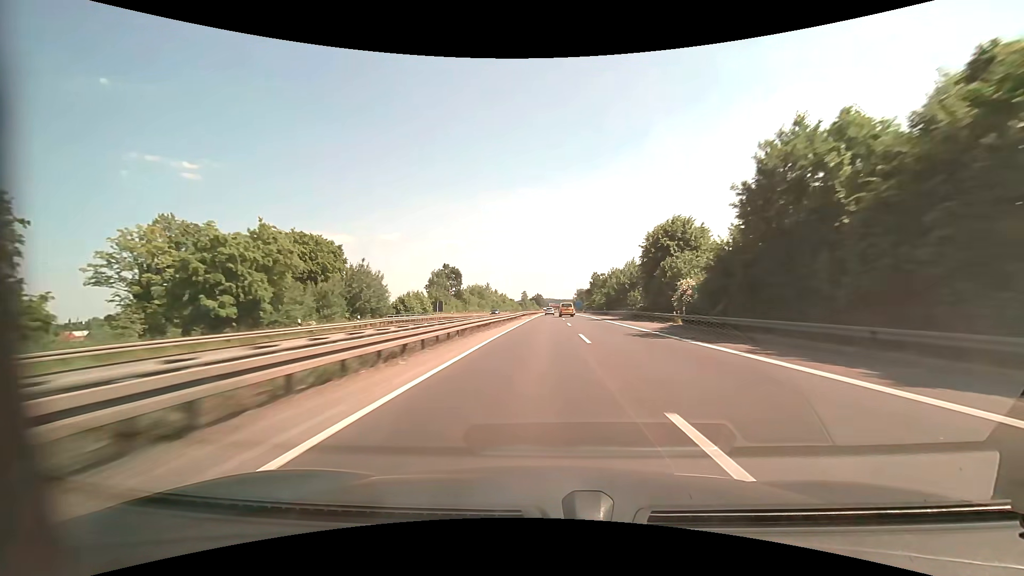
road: motorway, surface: asphalt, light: Day
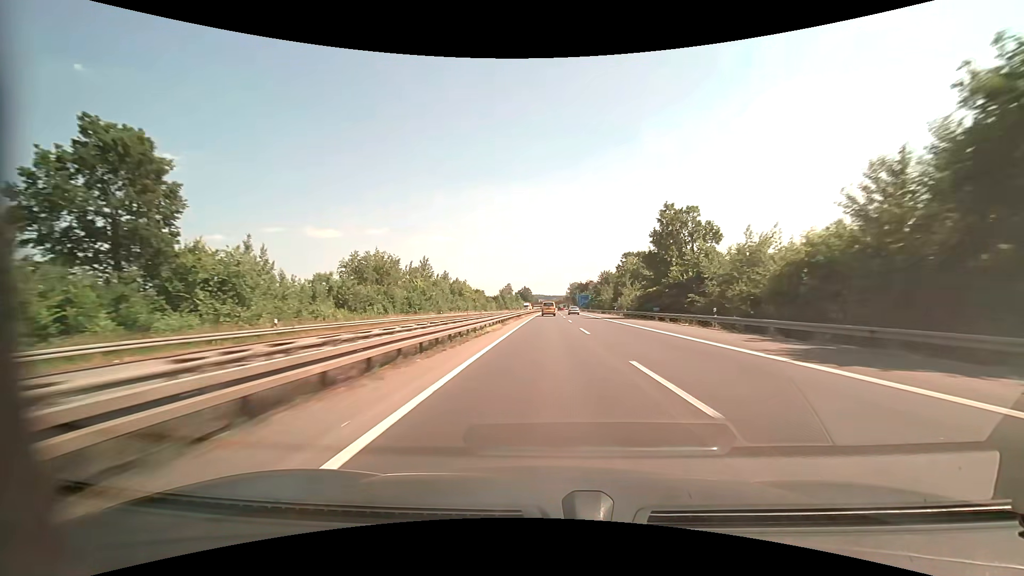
(+0.7, +102.1) m; +1°
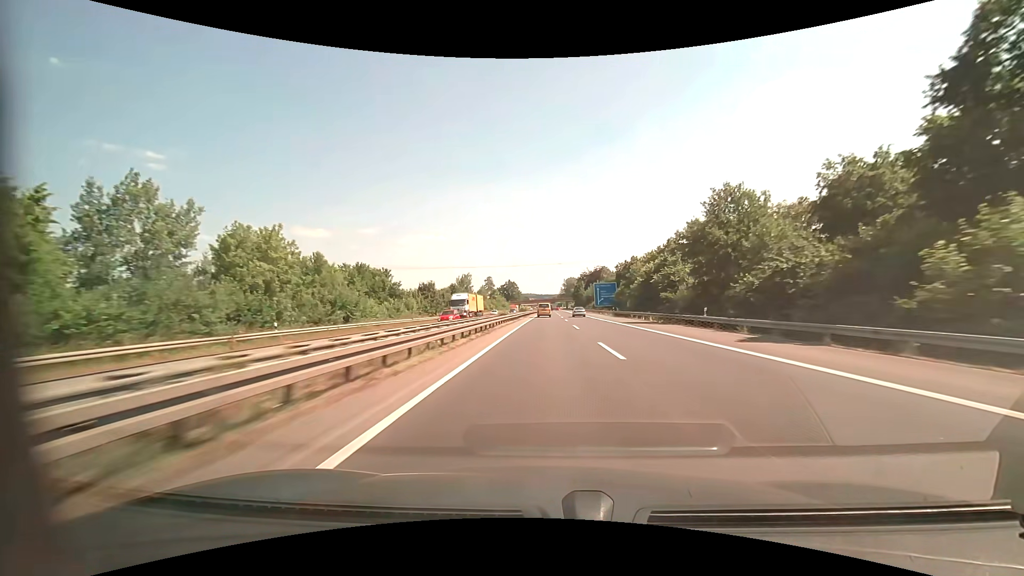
(+1.0, +101.3) m; +1°
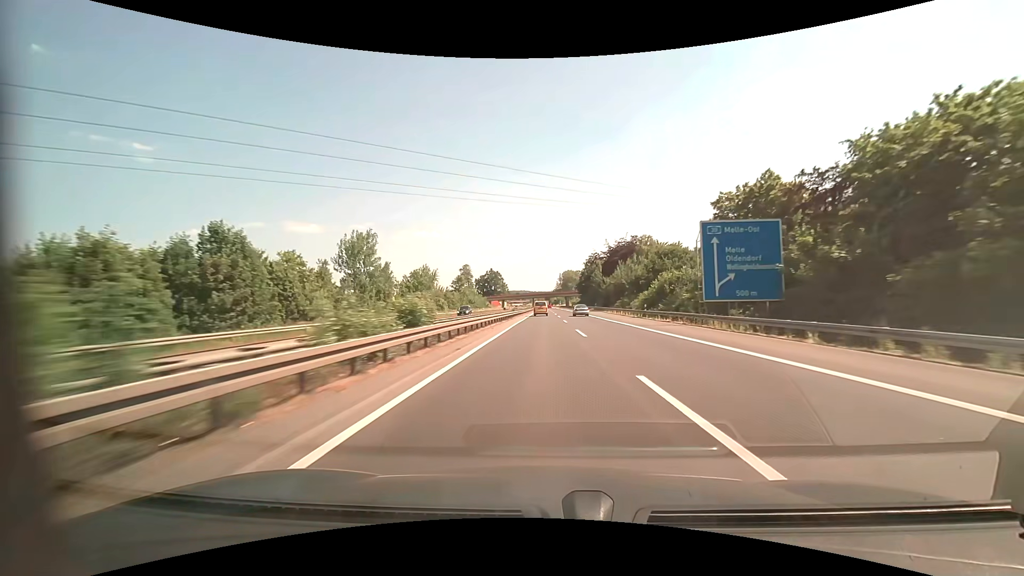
(+0.5, +81.4) m; +1°
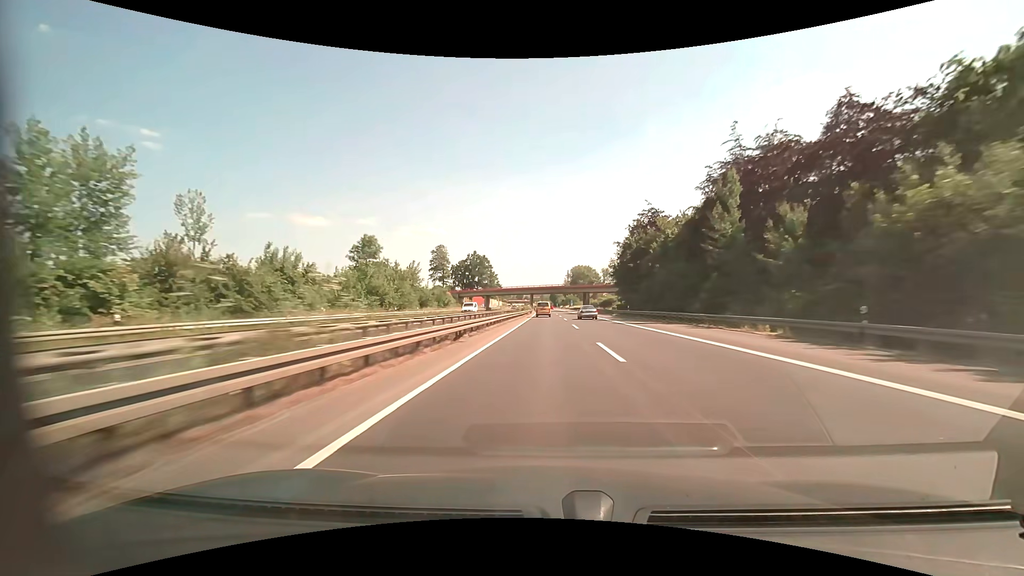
(-0.2, +81.6) m; -1°
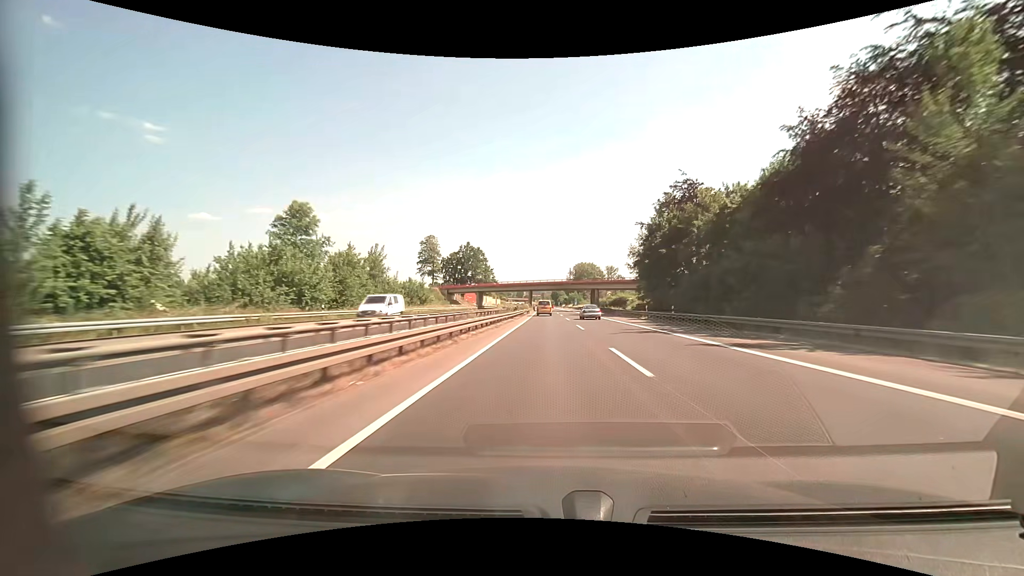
(0.0, +20.4) m; 0°
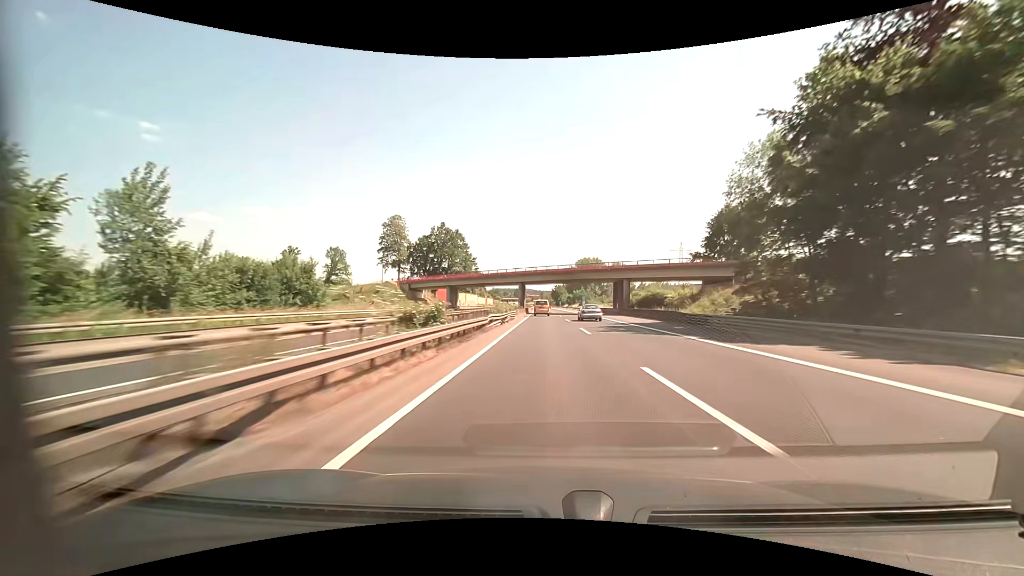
(+0.1, +40.7) m; 0°
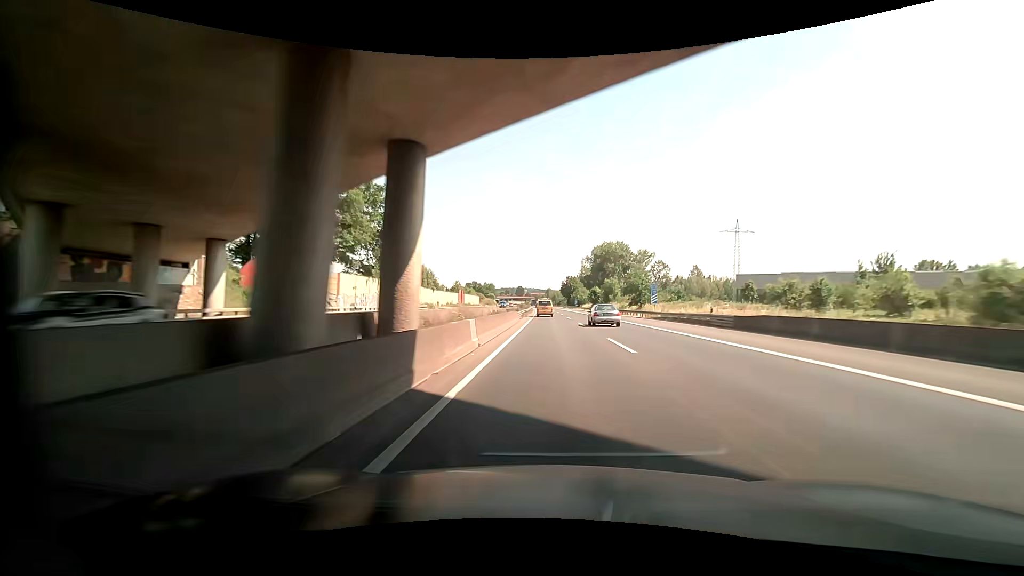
(-0.8, +80.7) m; -1°
(0, +10) (0, +20) (0, +30) (0, +40) (0, +50) (0, +60) (0, +70) (0, +80) (0, +90) (0, +100) m
